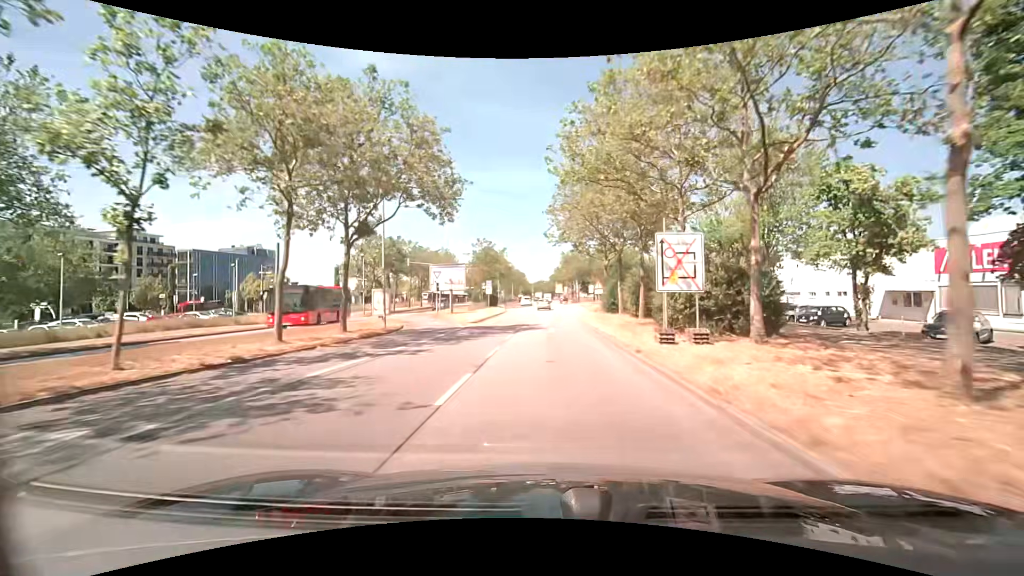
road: primary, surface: asphalt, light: Day
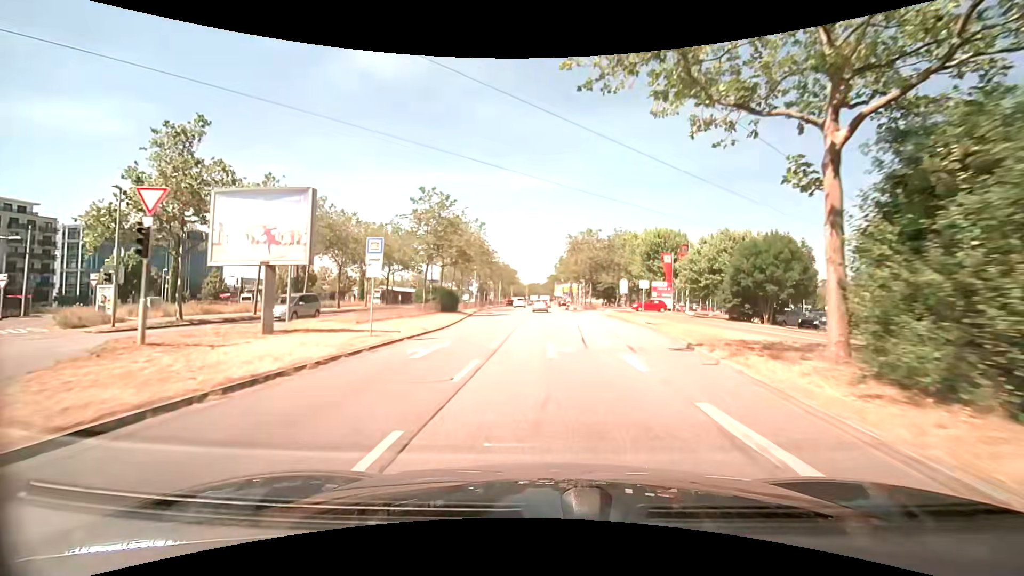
(0.0, +34.4) m; 0°
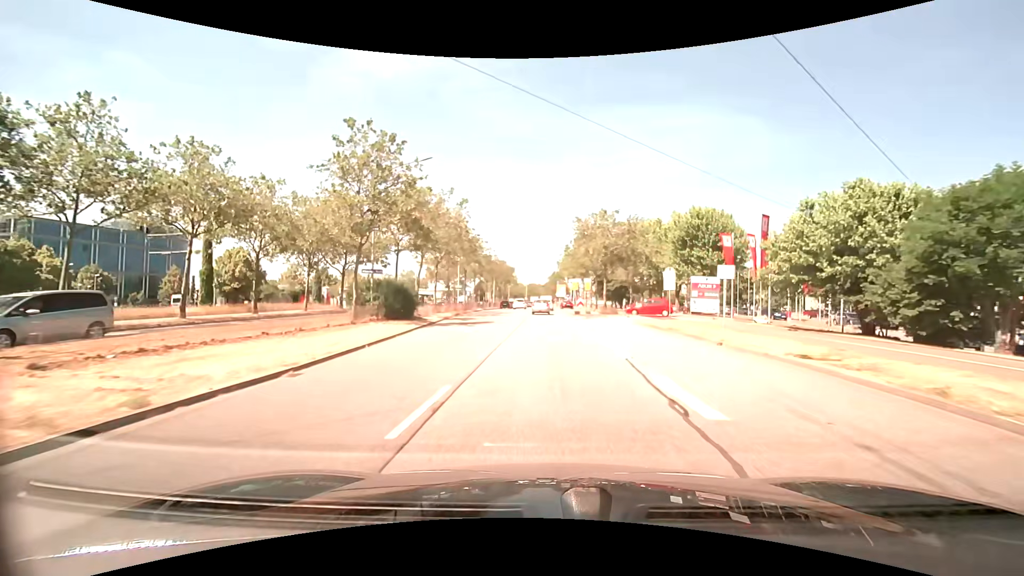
(0.0, +15.7) m; 0°
